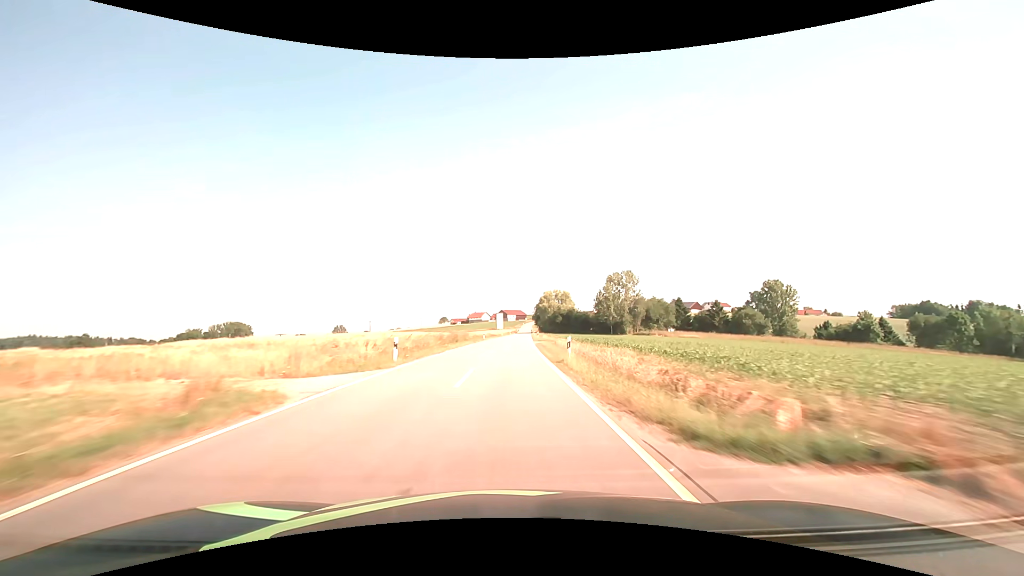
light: Day
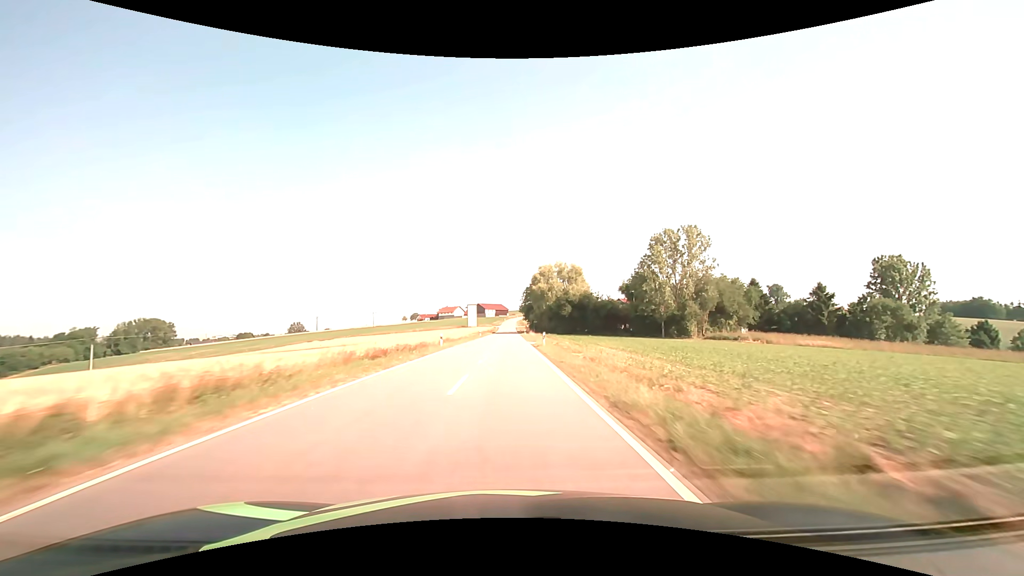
(+2.0, +74.3) m; +2°
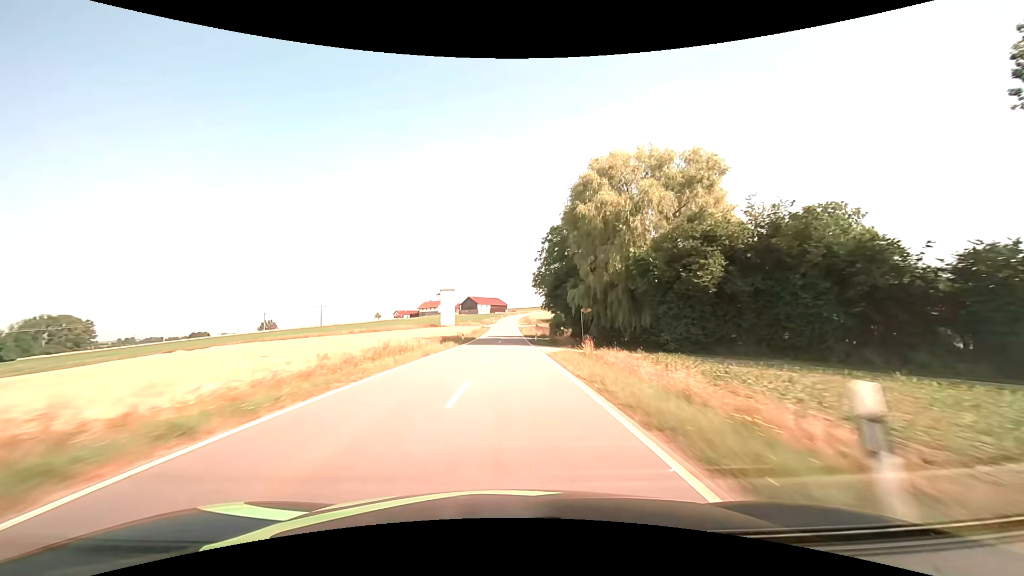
(+0.4, +74.9) m; 0°
(0, +10) (0, +20) (0, +30) (0, +40) (0, +50) (0, +60) (0, +70) (0, +80) (0, +90) (0, +100) m
